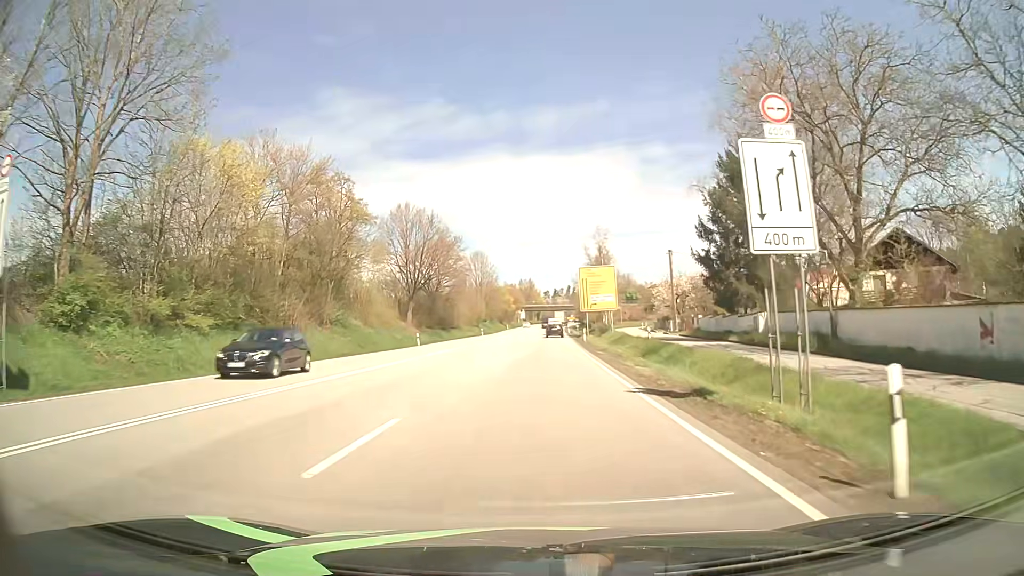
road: primary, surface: asphalt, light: Day
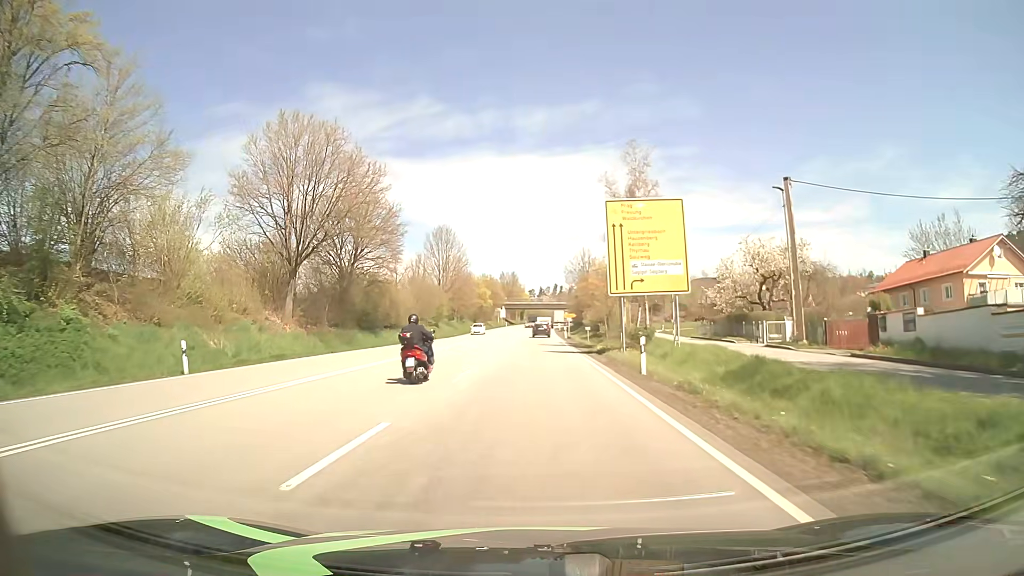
(+0.6, +36.5) m; +1°
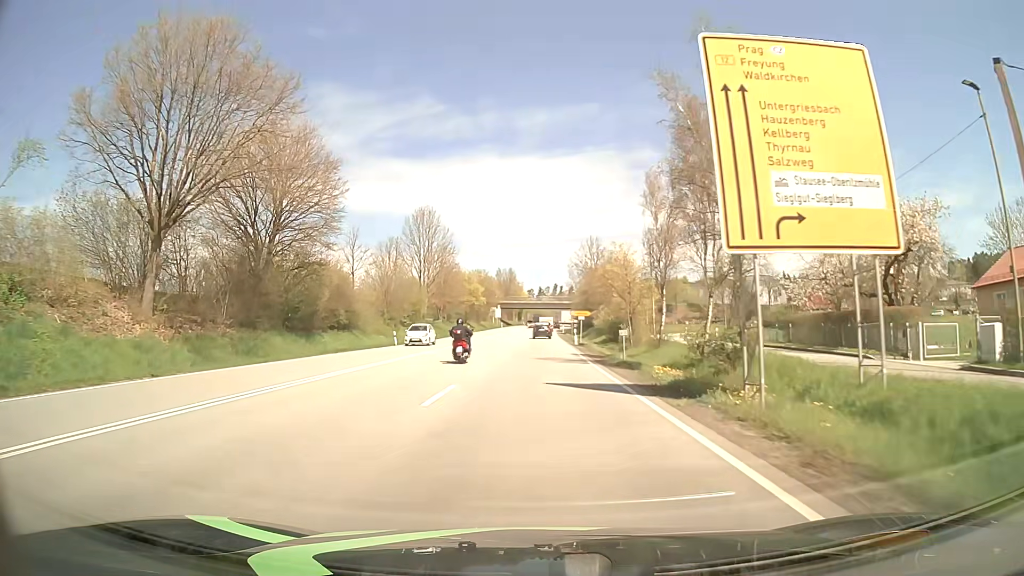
(-0.1, +18.2) m; 0°
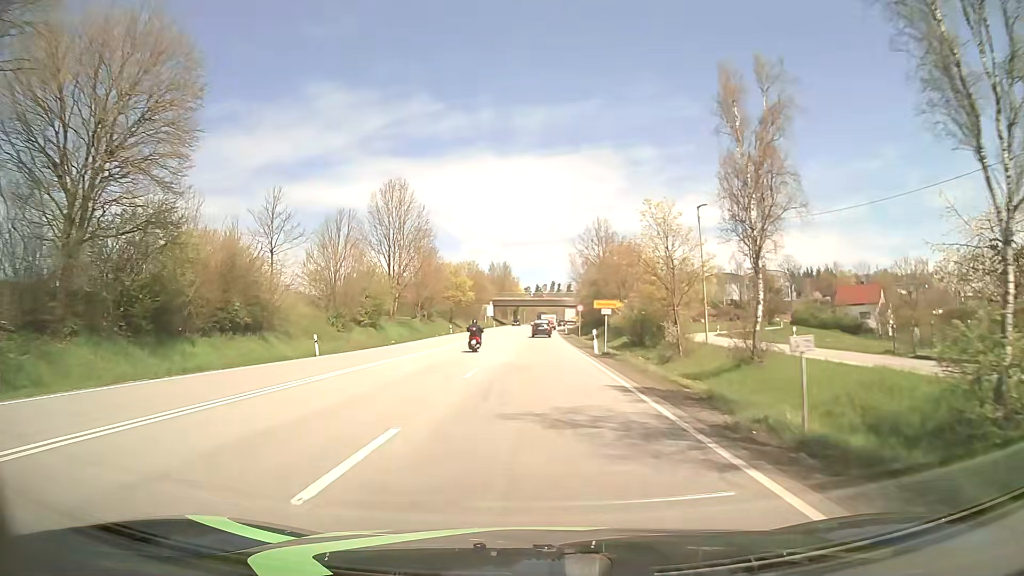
(-0.1, +18.2) m; 0°
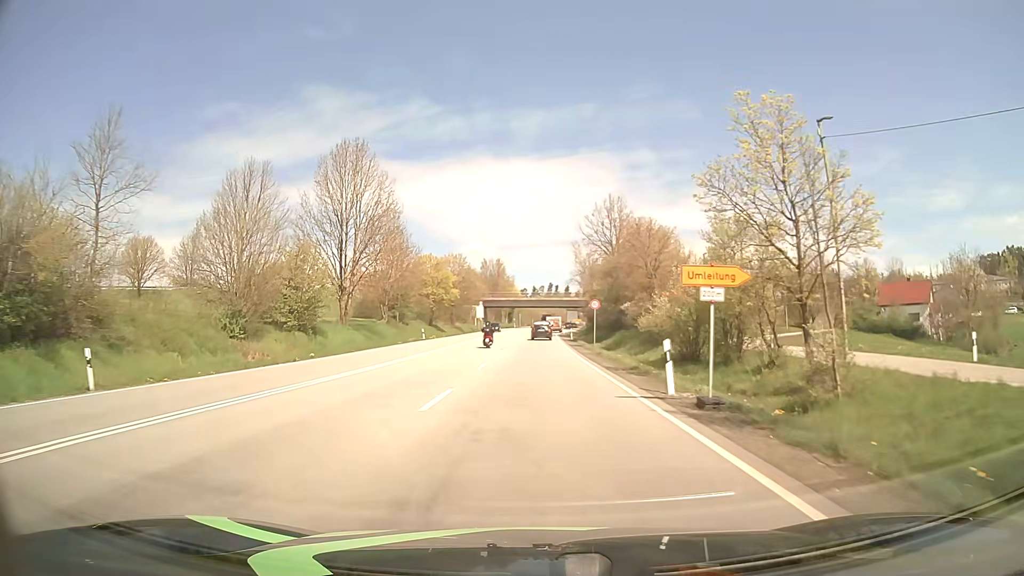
(+0.1, +18.2) m; 0°
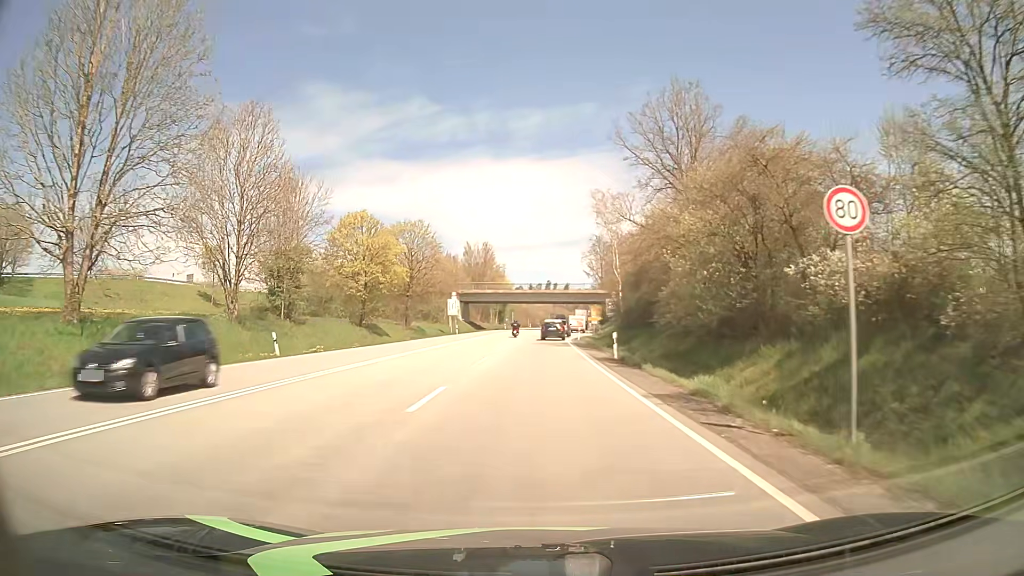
(+0.1, +36.5) m; 0°
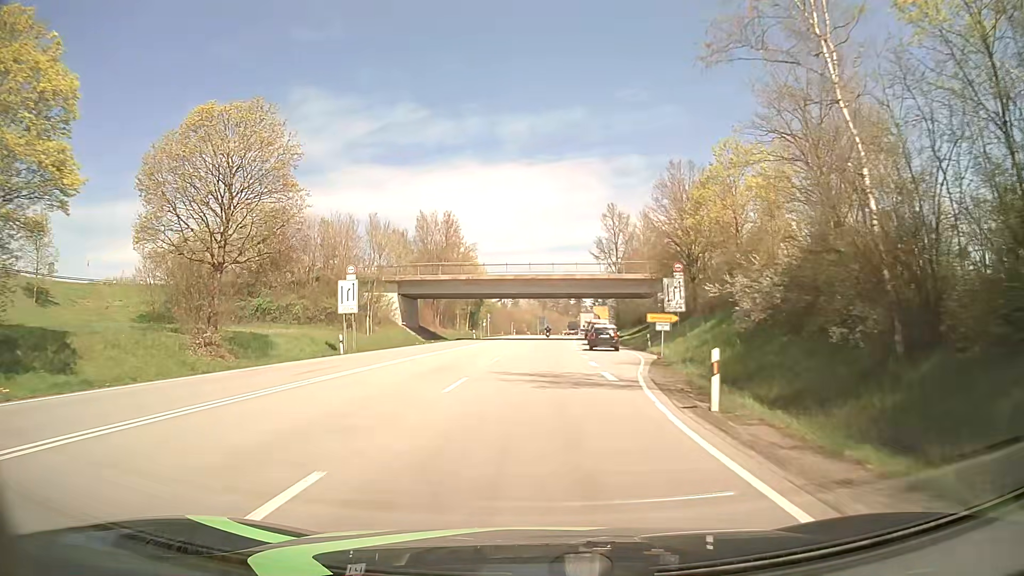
(+0.4, +44.2) m; +1°
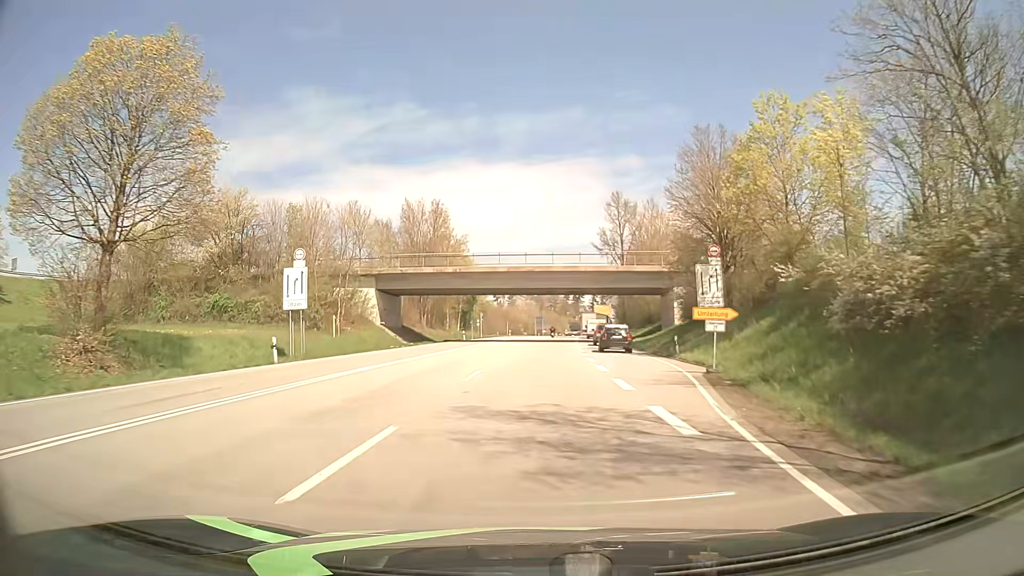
(+0.1, +9.2) m; 0°
(0, +10) (0, +20) (+1, +30) (+1, +40) (+1, +50) (+2, +60) (+2, +70) (+3, +80) (+3, +90) (+4, +100) m
